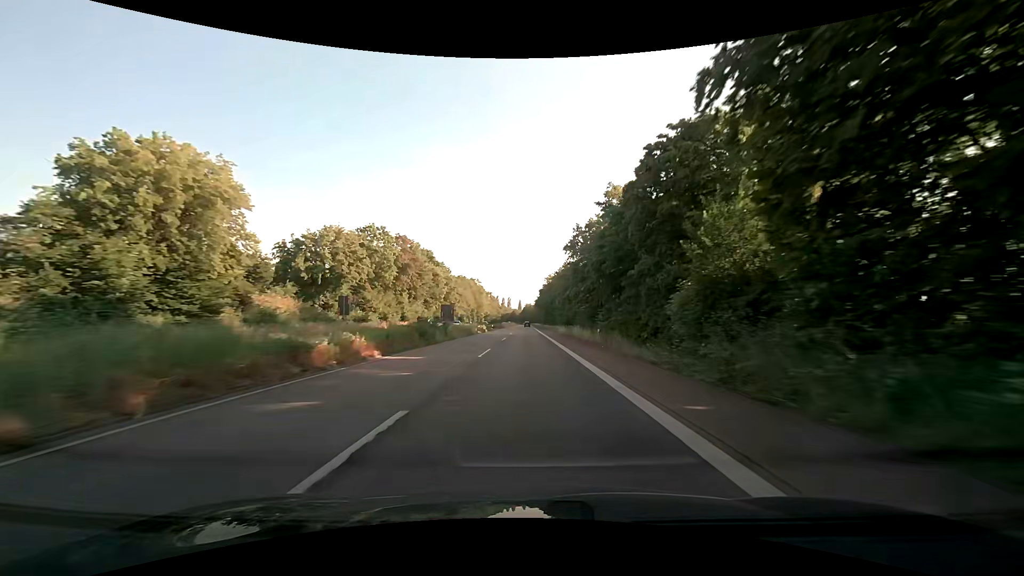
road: trunk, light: Day
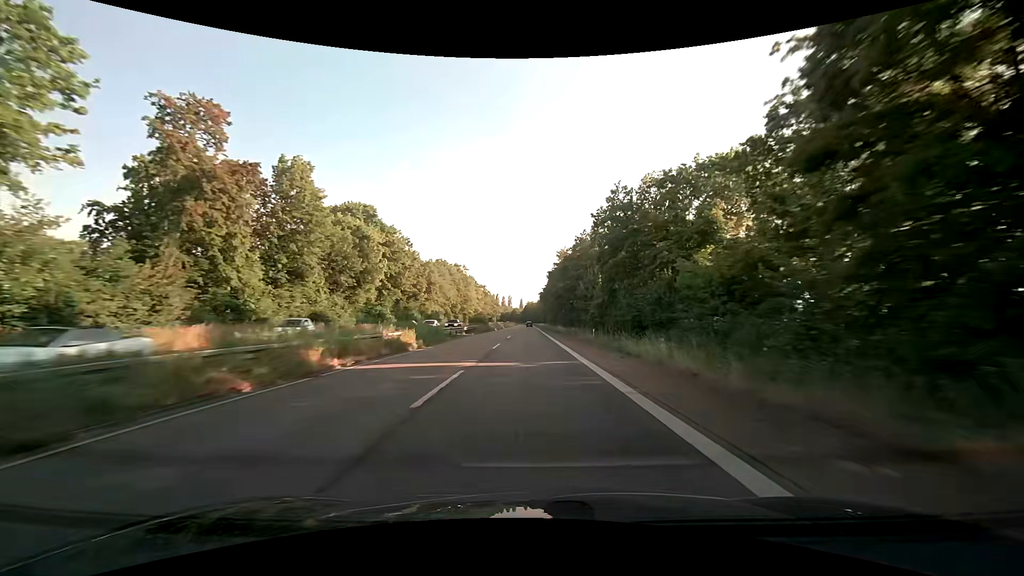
(+0.1, +47.8) m; 0°
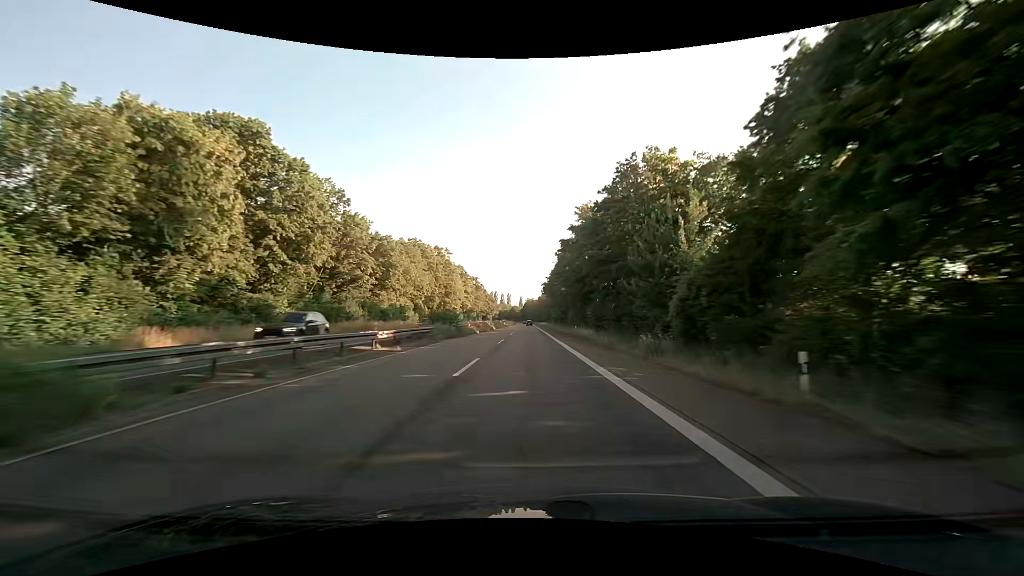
(-0.1, +31.8) m; 0°
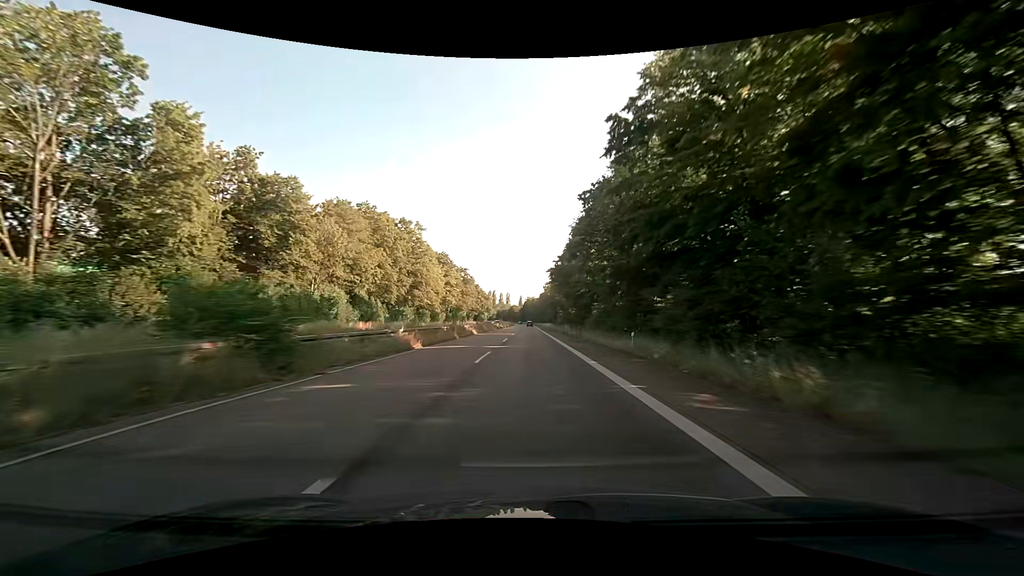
(0.0, +31.8) m; 0°
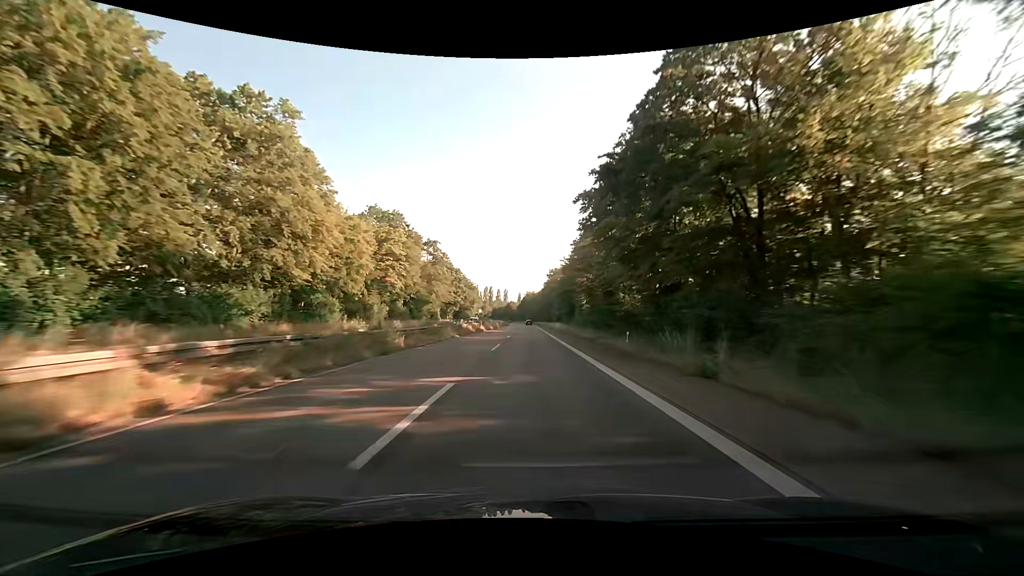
(0.0, +47.7) m; -1°
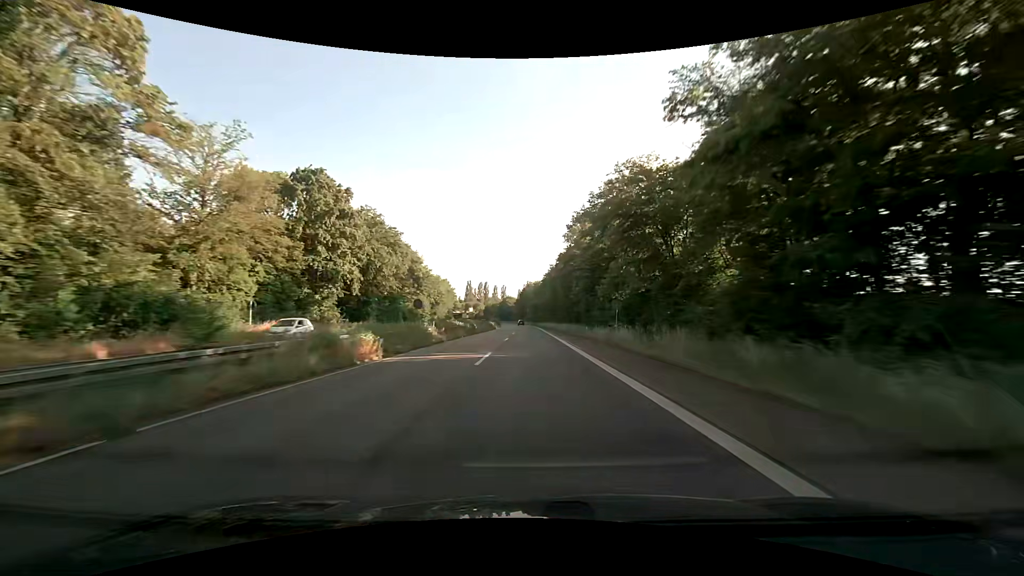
(+1.1, +79.6) m; +1°
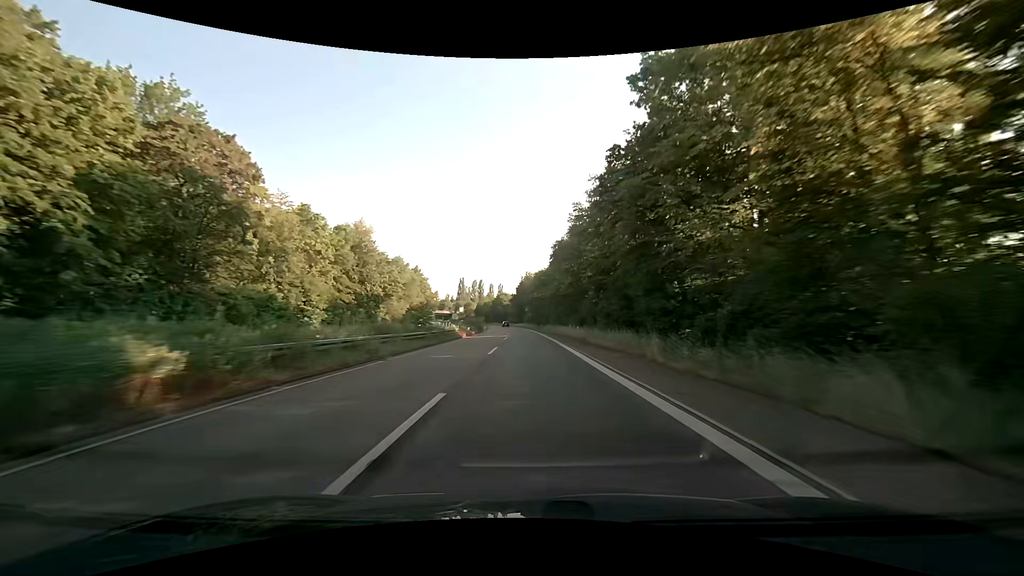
(0.0, +47.7) m; 0°
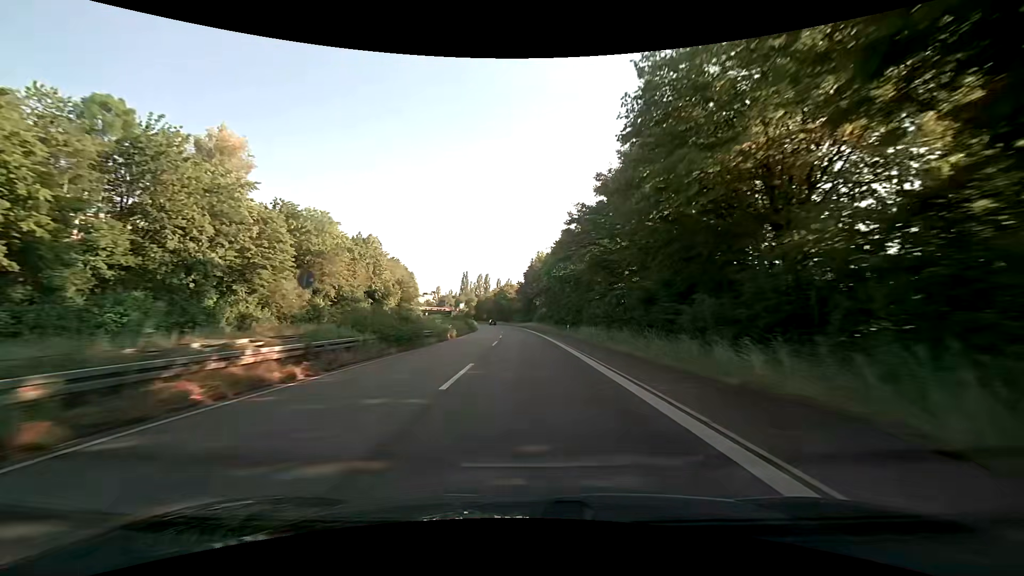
(-0.3, +47.7) m; -1°
(0, +10) (0, +20) (0, +30) (0, +40) (-1, +50) (-1, +60) (-2, +70) (-2, +80) (-3, +90) (-4, +100) m
